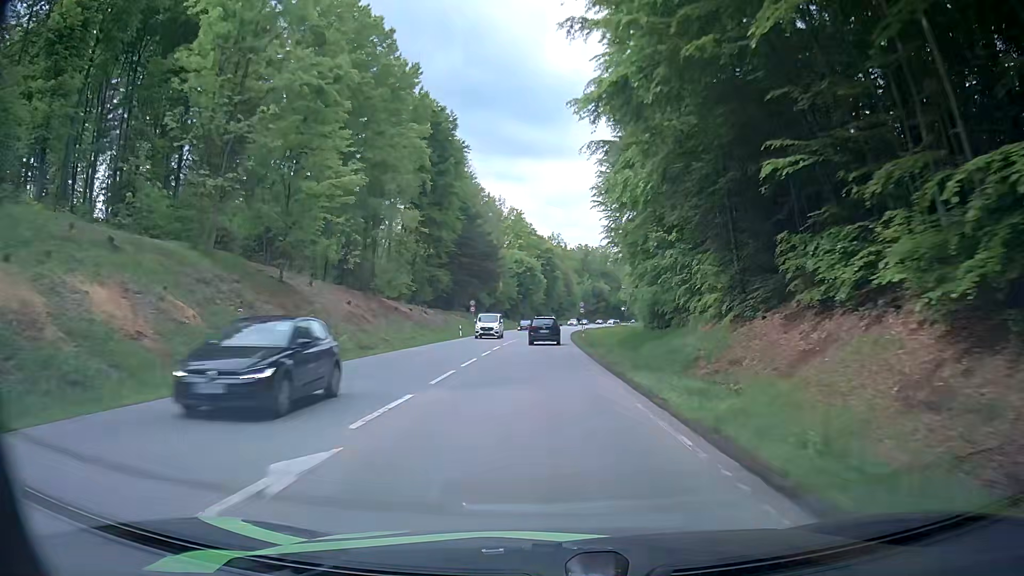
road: secondary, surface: asphalt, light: Day
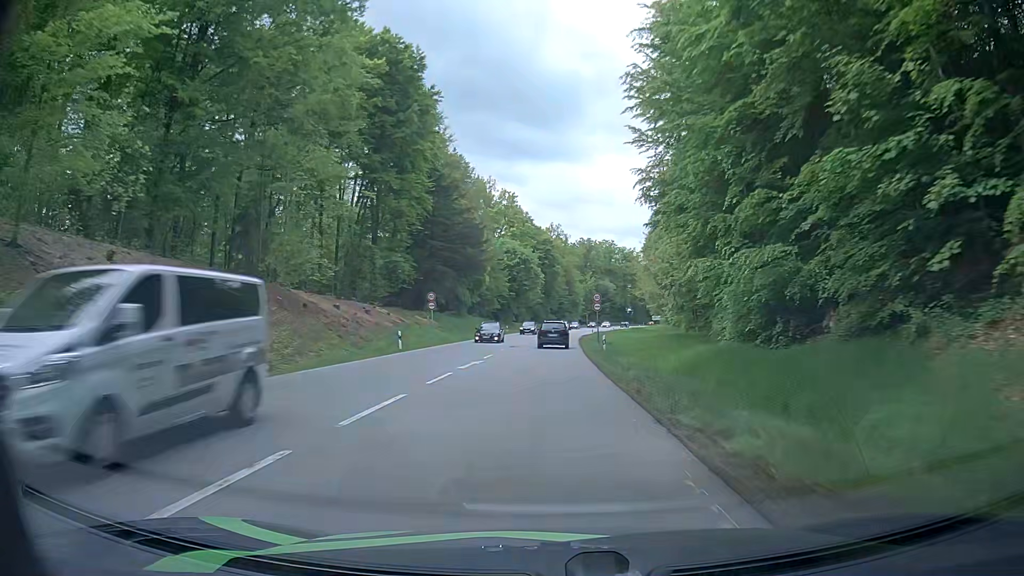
(0.0, +23.8) m; +1°
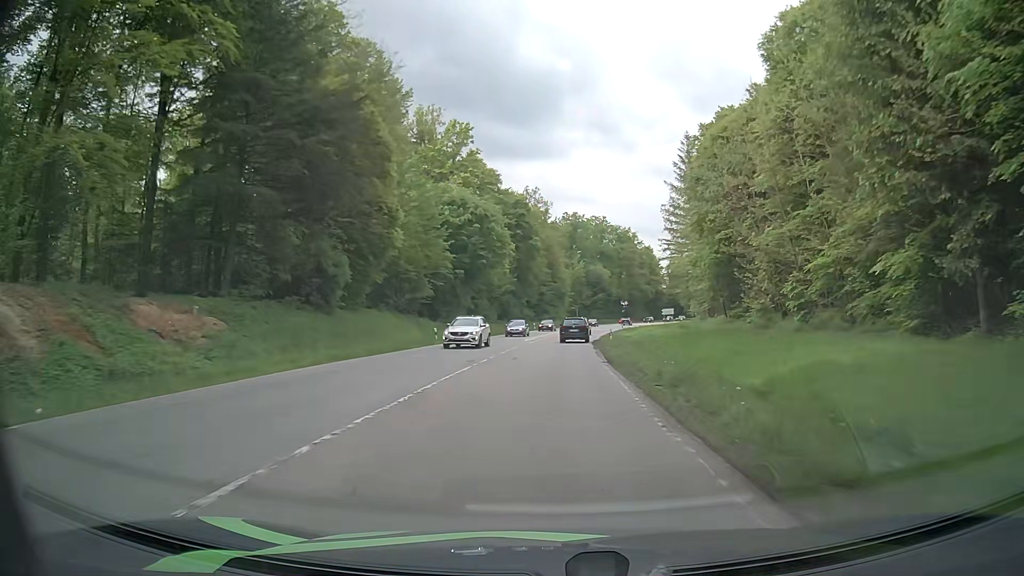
(-0.1, +46.2) m; +1°
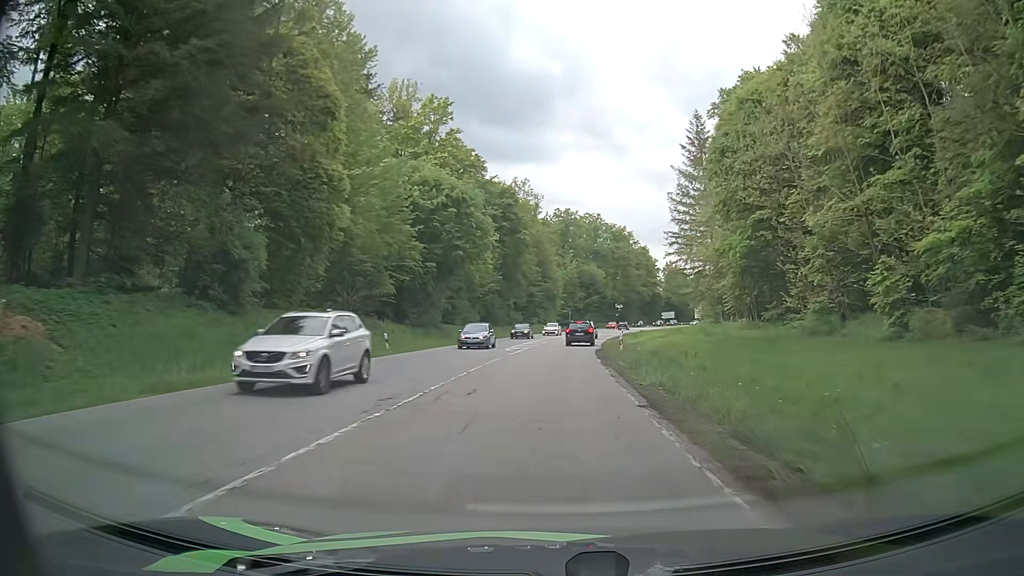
(+0.1, +11.3) m; 0°
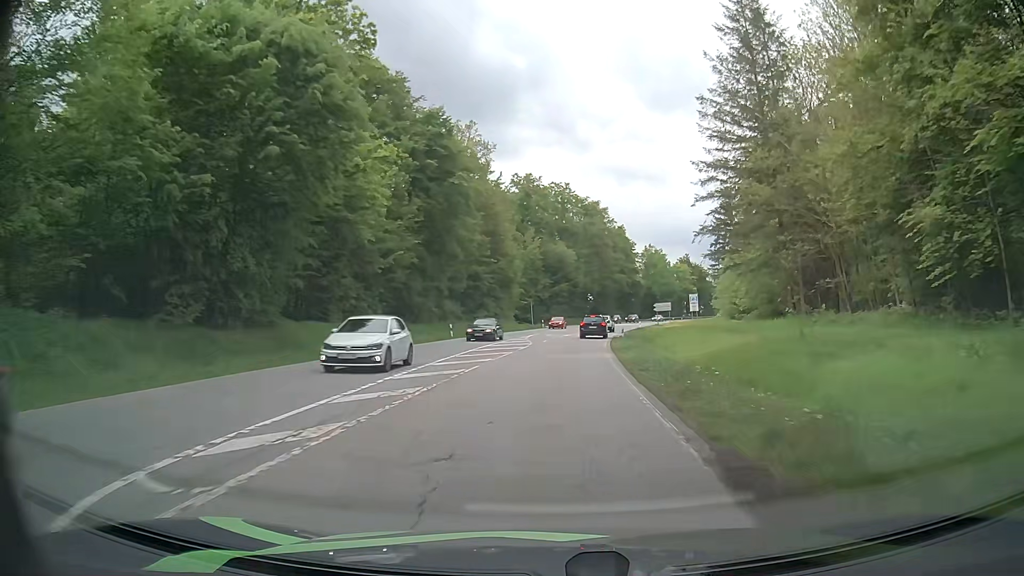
(+1.0, +32.7) m; +4°
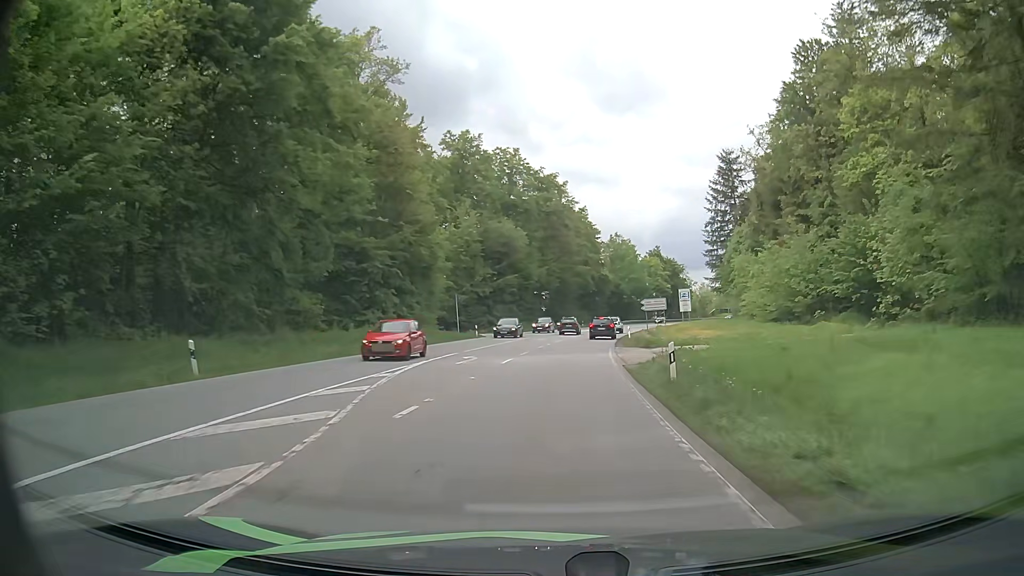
(+1.1, +30.8) m; +4°
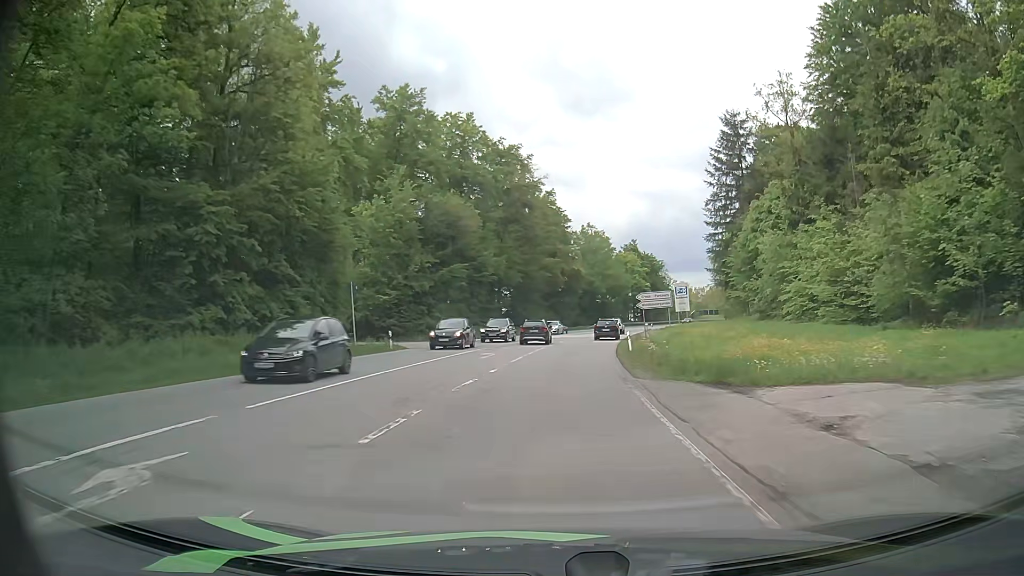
(+0.5, +19.9) m; +3°
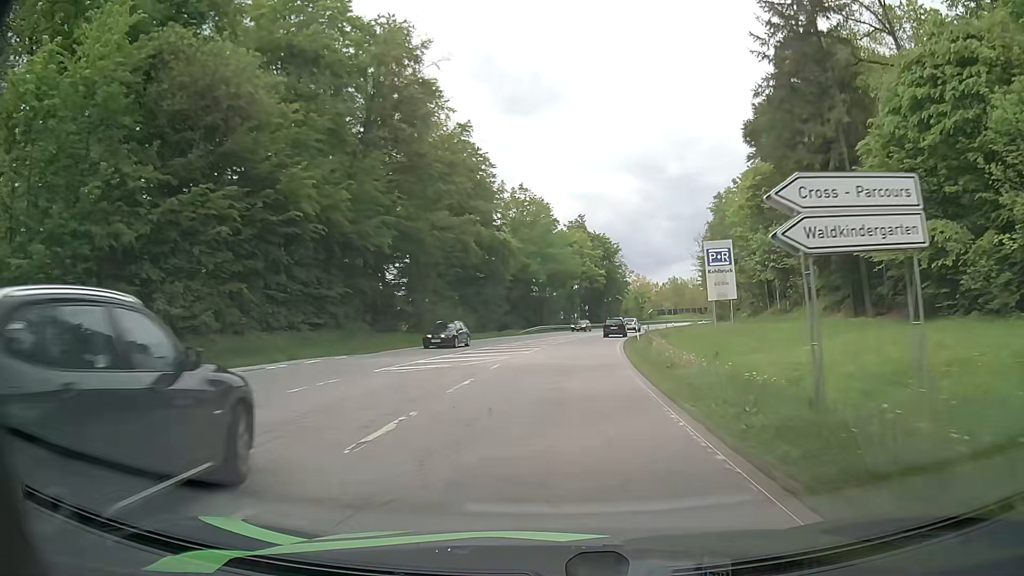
(+1.8, +38.9) m; +6°
(0, +10) (0, +20) (+1, +30) (+2, +40) (+3, +50) (+5, +60) (+7, +70) (+9, +79) (+12, +89) (+14, +99) m
